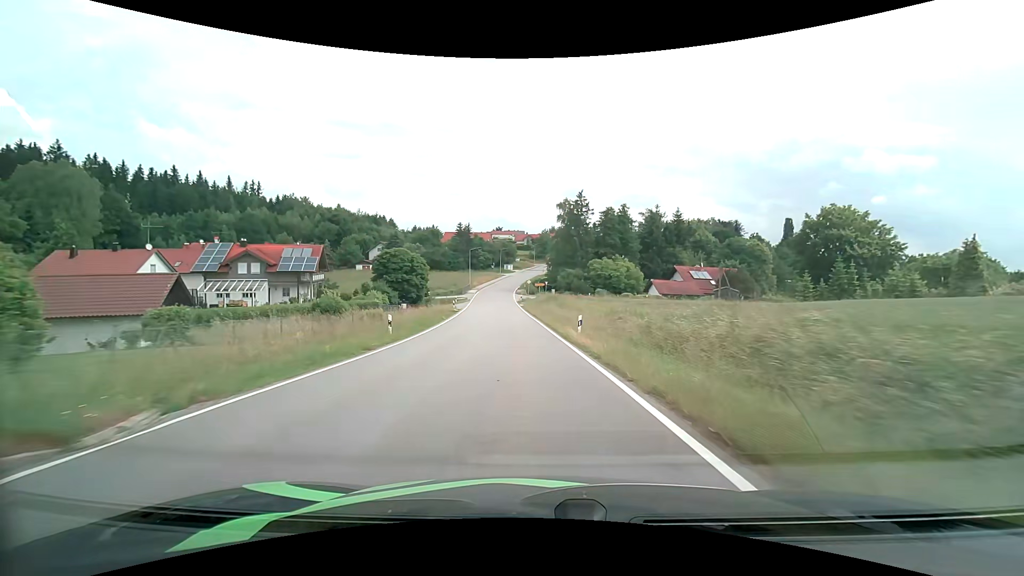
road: tertiary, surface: asphalt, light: Day
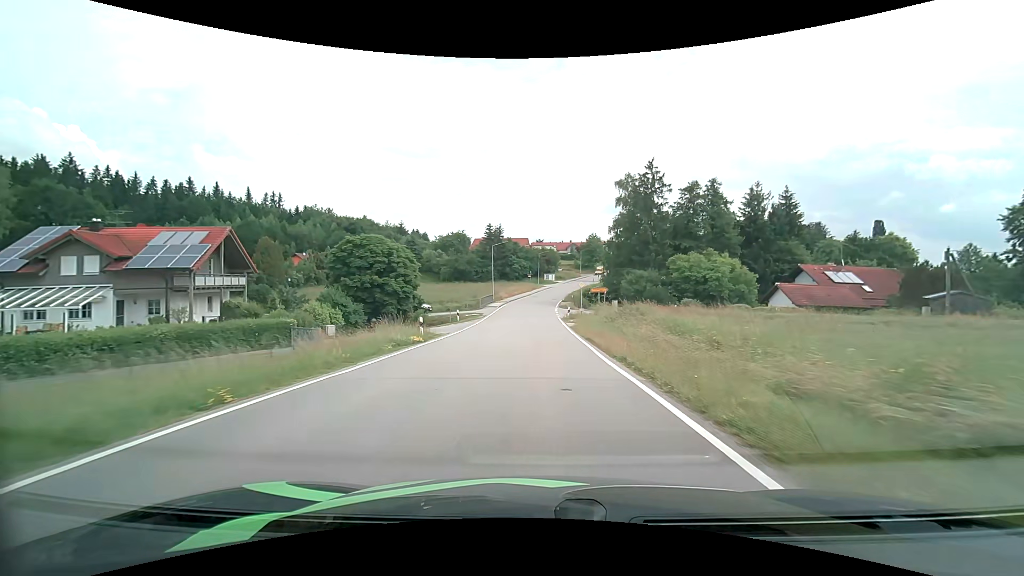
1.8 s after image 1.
(-1.2, +27.9) m; -5°
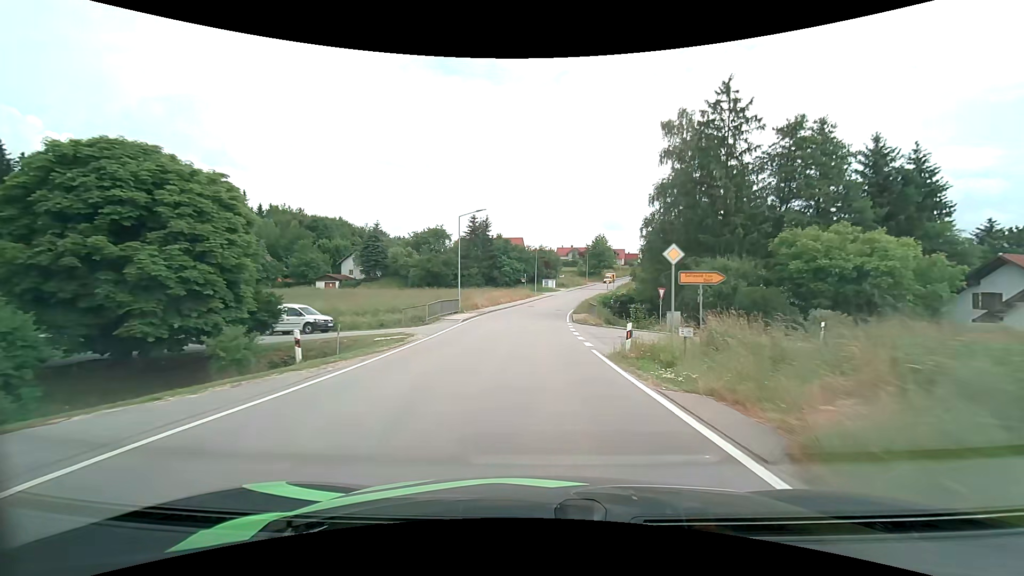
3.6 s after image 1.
(-0.4, +26.9) m; 0°
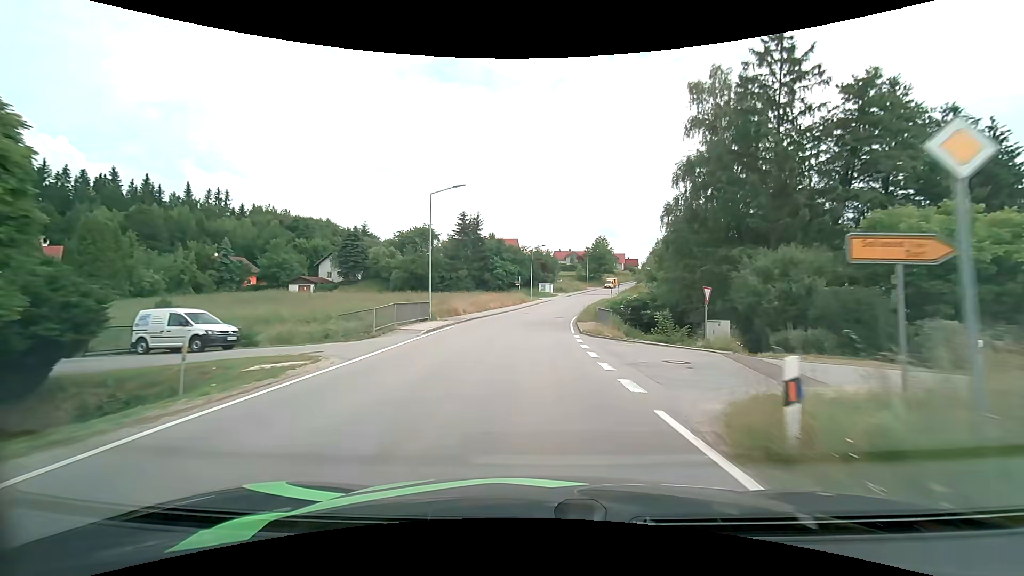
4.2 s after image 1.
(0.0, +9.1) m; +1°
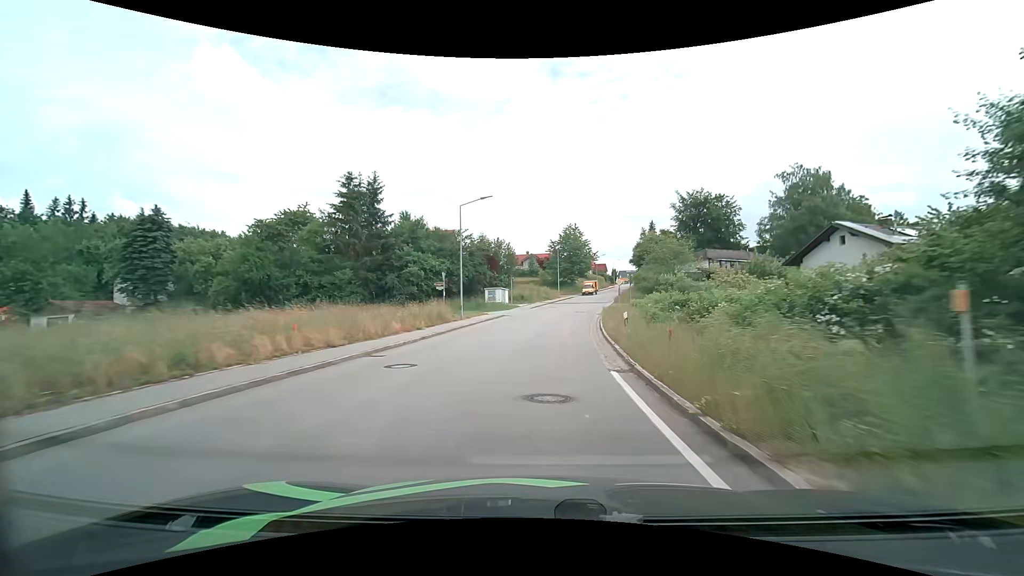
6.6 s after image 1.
(+0.8, +36.7) m; +5°
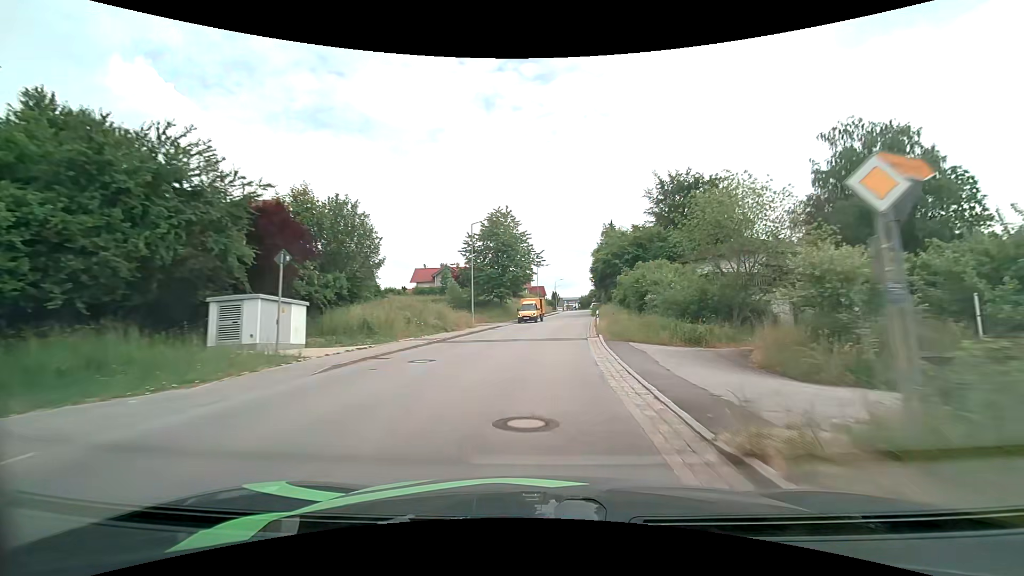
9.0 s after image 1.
(+2.8, +36.0) m; +8°
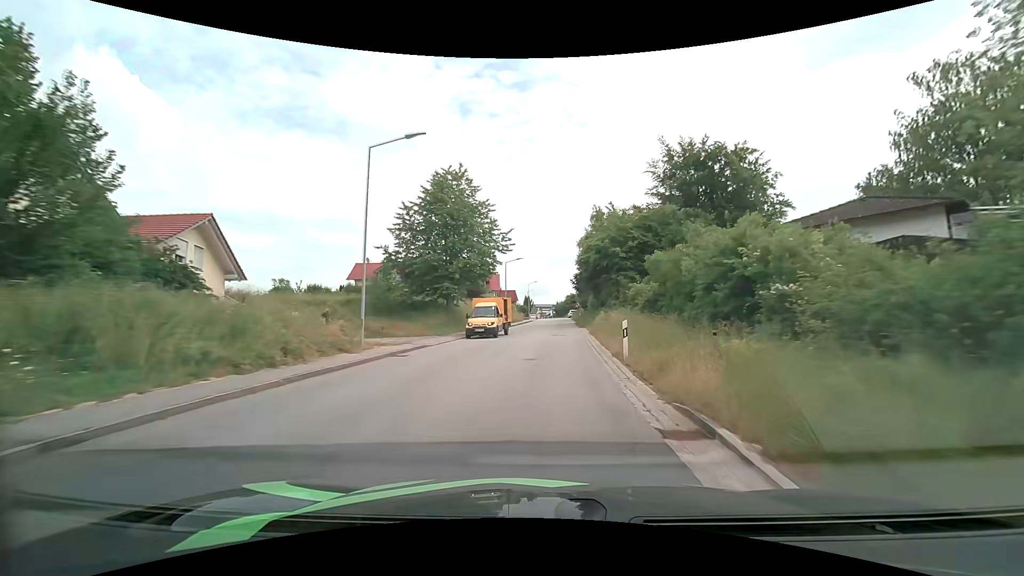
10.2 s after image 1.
(+0.5, +17.7) m; +3°
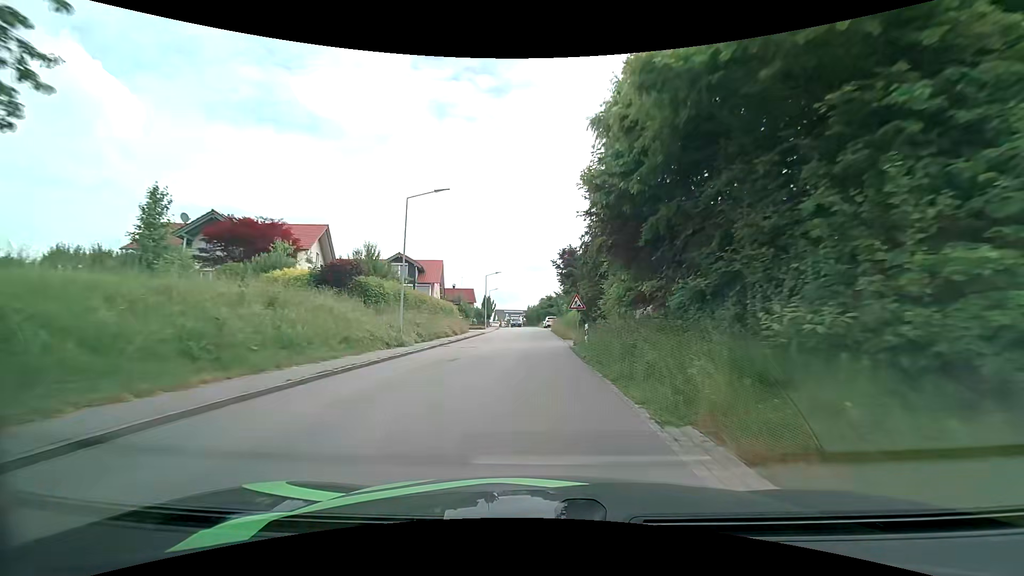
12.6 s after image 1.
(+1.4, +34.4) m; +3°
(0, +10) (0, +20) (0, +30) (0, +40) (0, +50) (0, +60) (0, +70) (-1, +80) (-2, +90) (-2, +100) m
